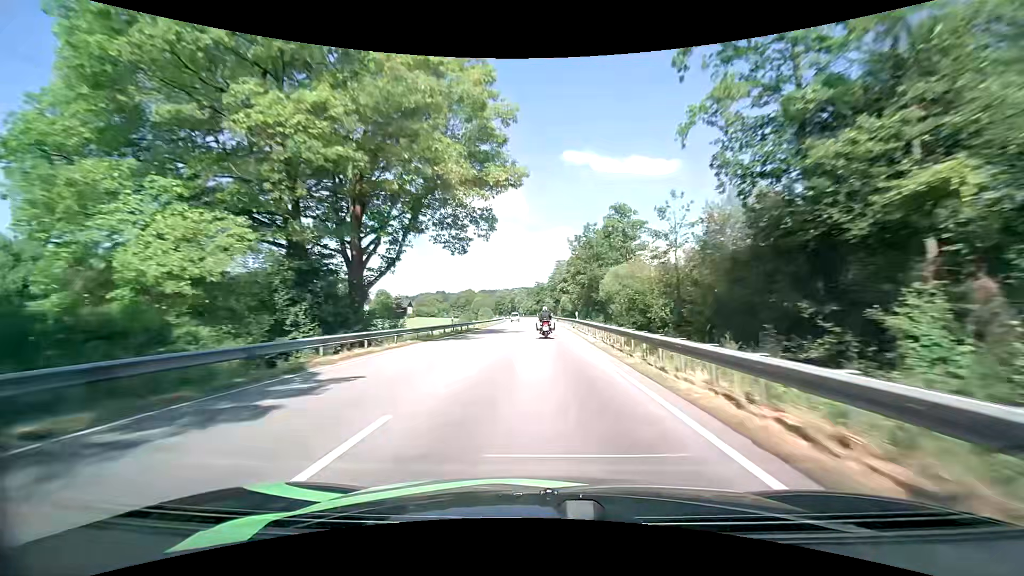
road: primary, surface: asphalt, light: Day
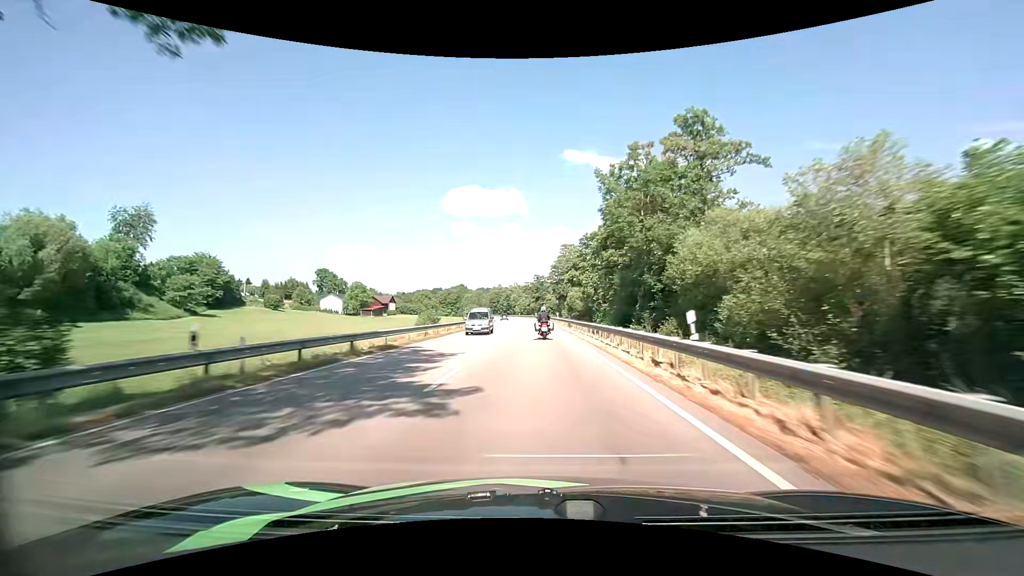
(0.0, +29.4) m; 0°
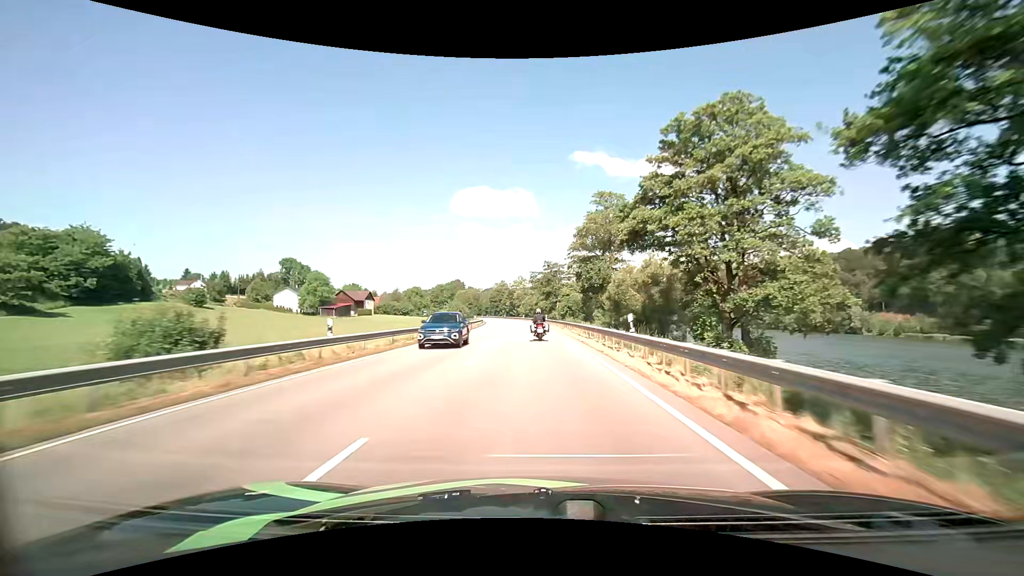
(-0.2, +42.9) m; -1°
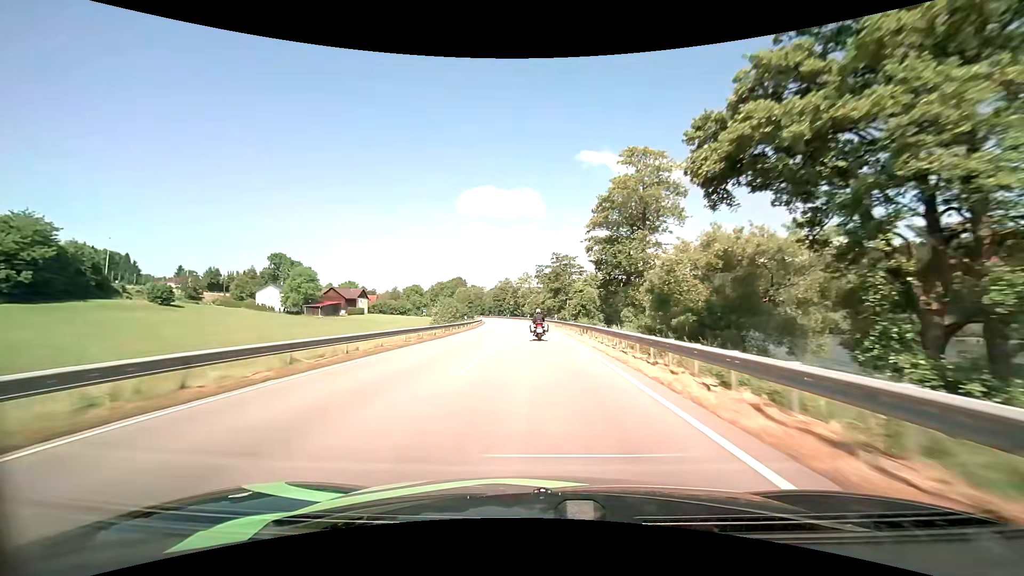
(-0.1, +14.3) m; -1°
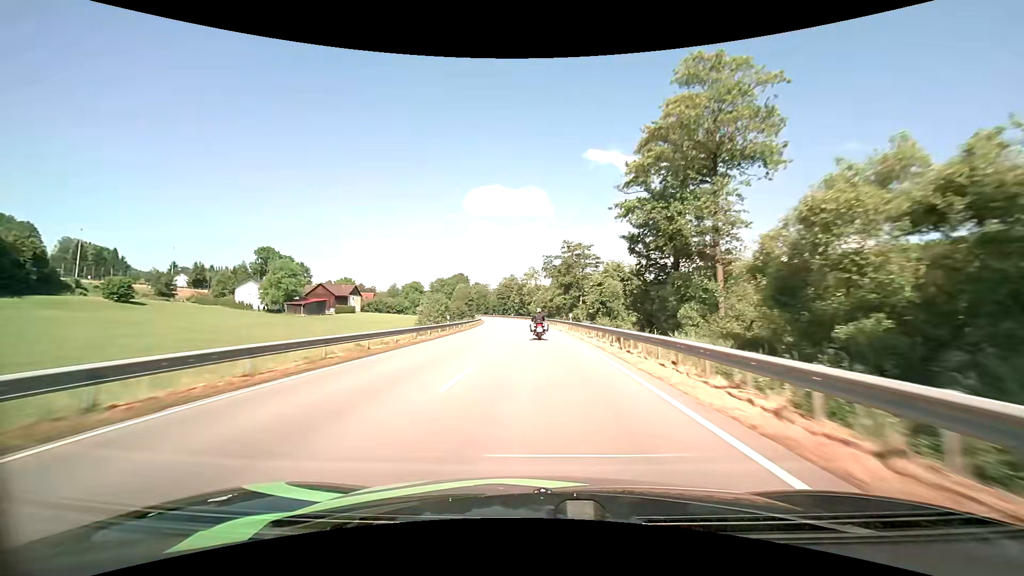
(-0.1, +14.3) m; -1°
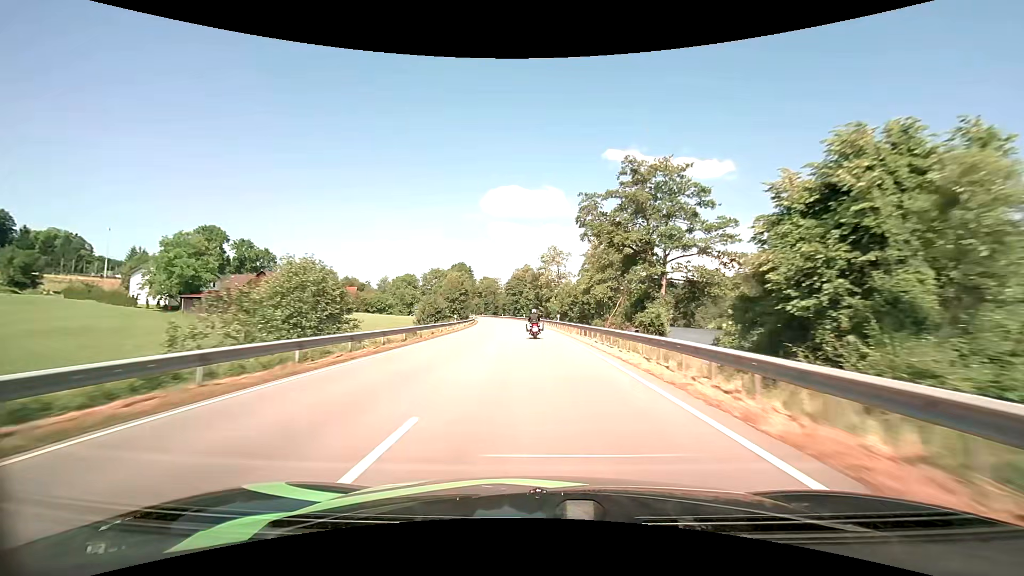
(-0.8, +42.1) m; -2°
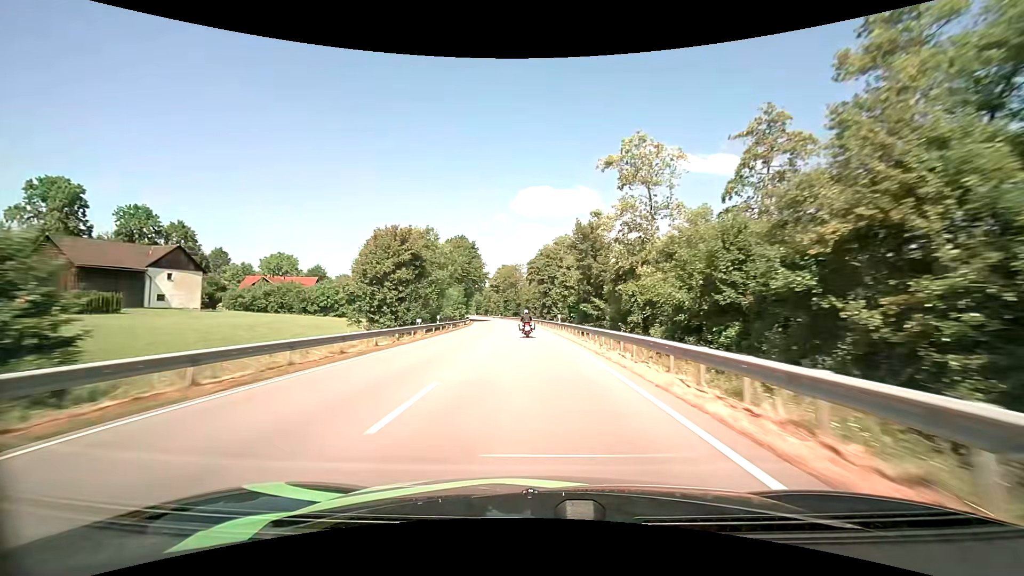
(-1.7, +56.6) m; -4°
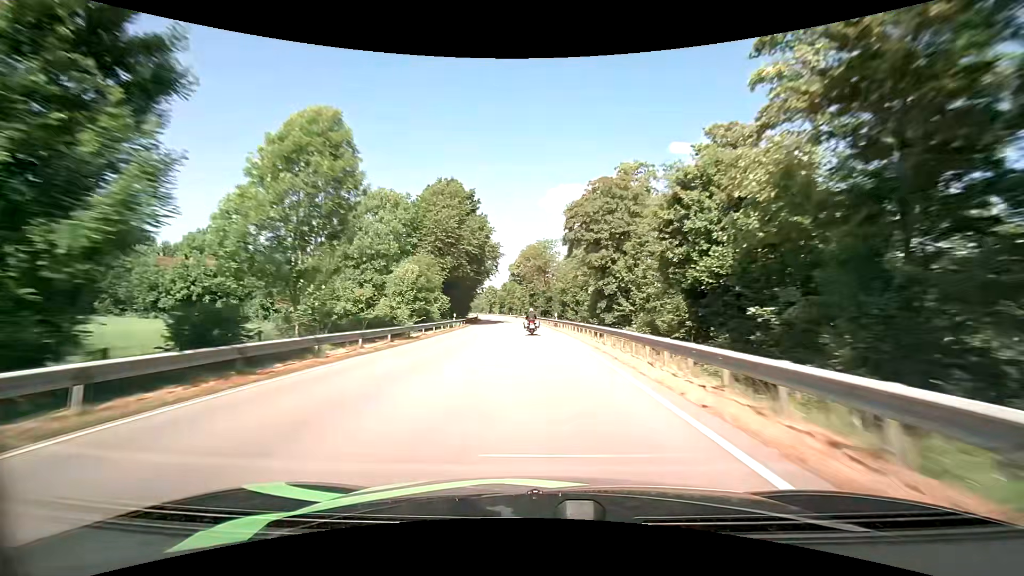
(-1.4, +43.0) m; -4°
(0, +10) (0, +20) (0, +30) (-1, +40) (-1, +50) (-2, +60) (-3, +70) (-3, +80) (-4, +90) (-5, +100) m
